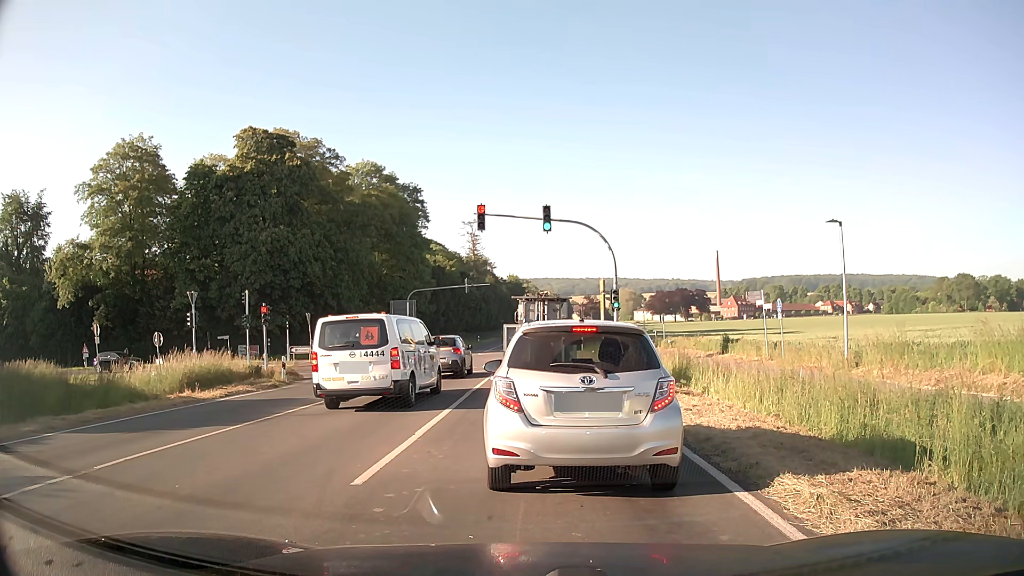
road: secondary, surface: asphalt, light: Day
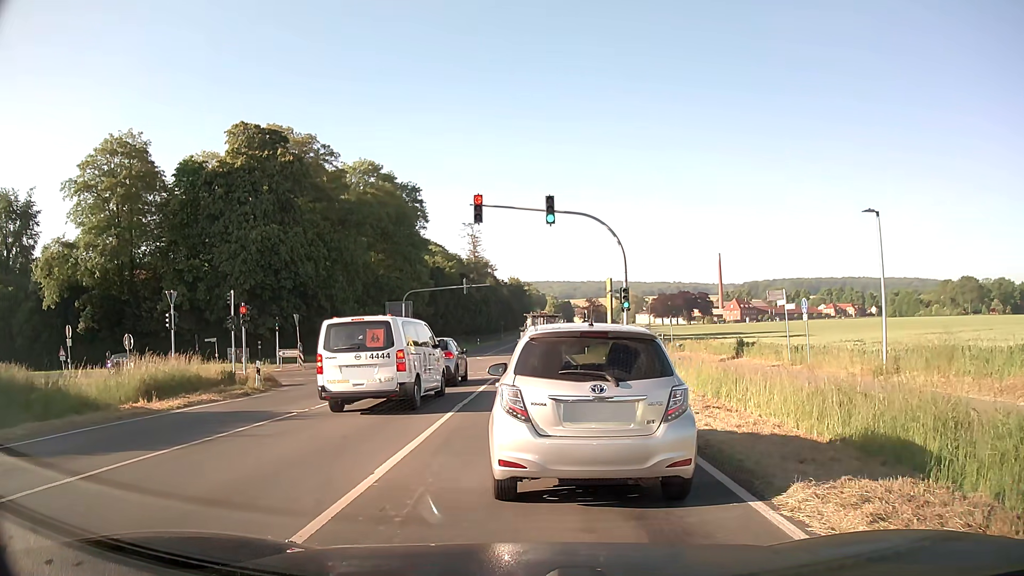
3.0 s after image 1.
(0.0, +2.9) m; -1°
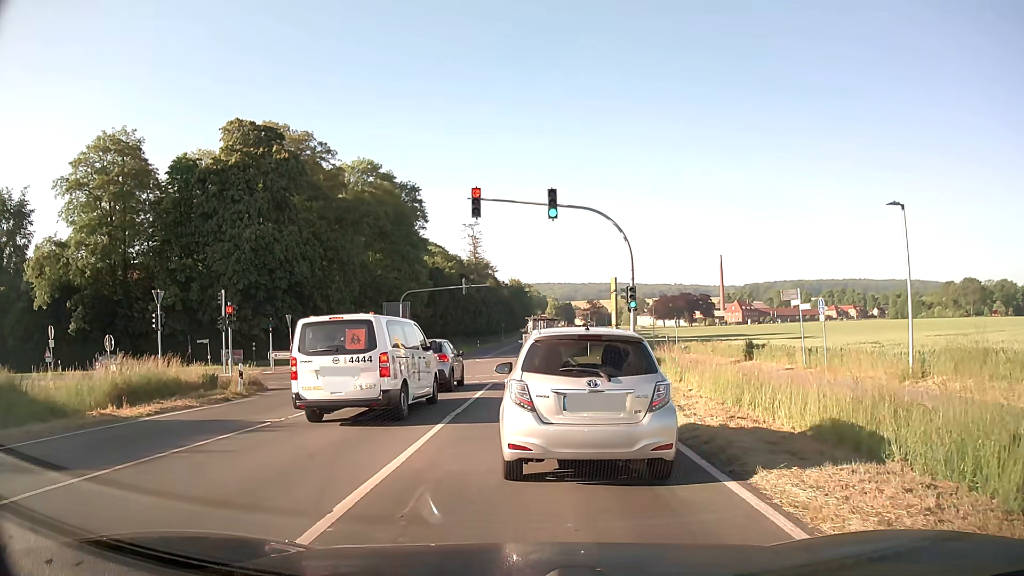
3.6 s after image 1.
(0.0, +1.7) m; 0°
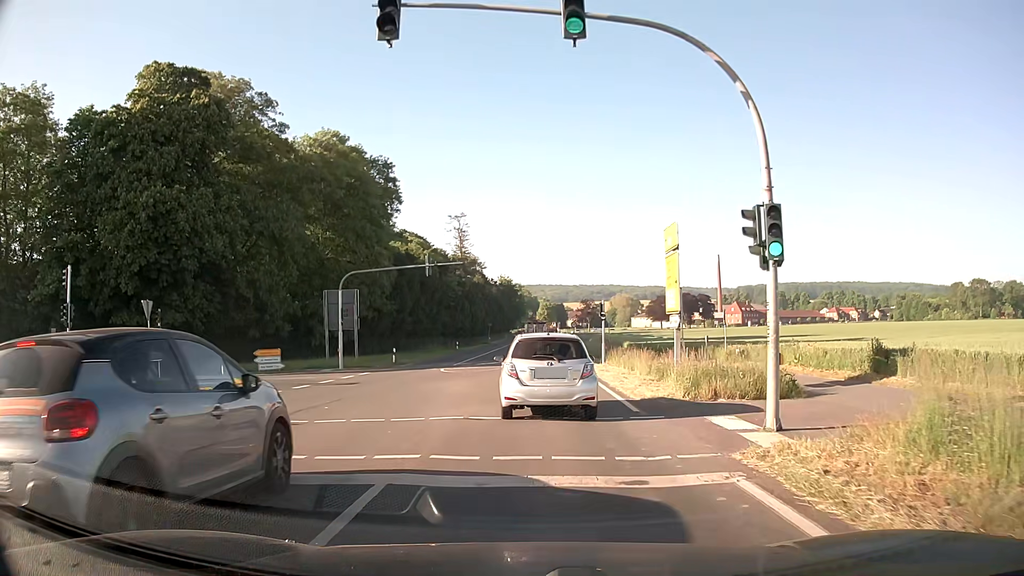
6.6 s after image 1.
(+0.1, +16.3) m; +1°
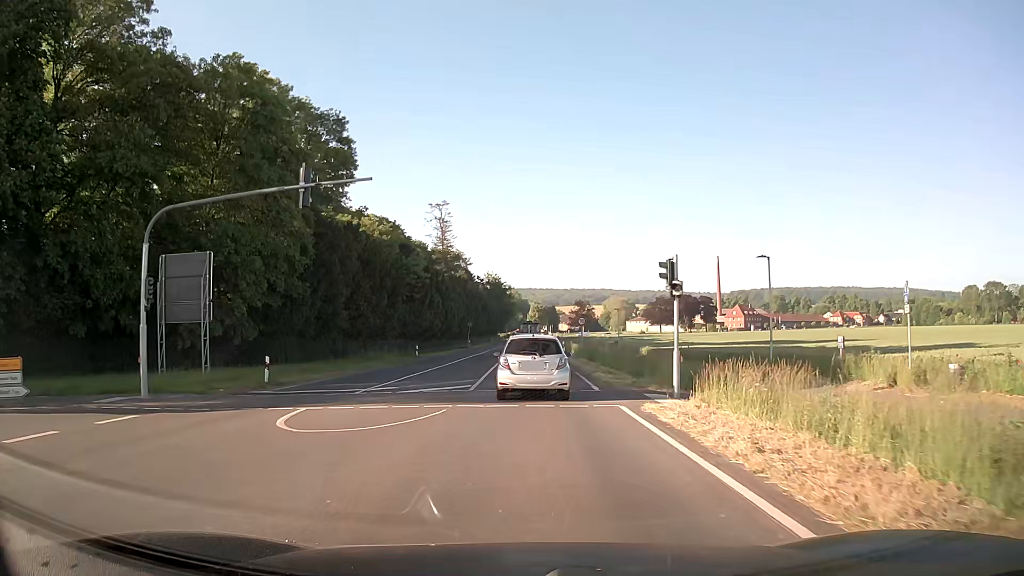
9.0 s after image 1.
(+0.2, +21.0) m; 0°
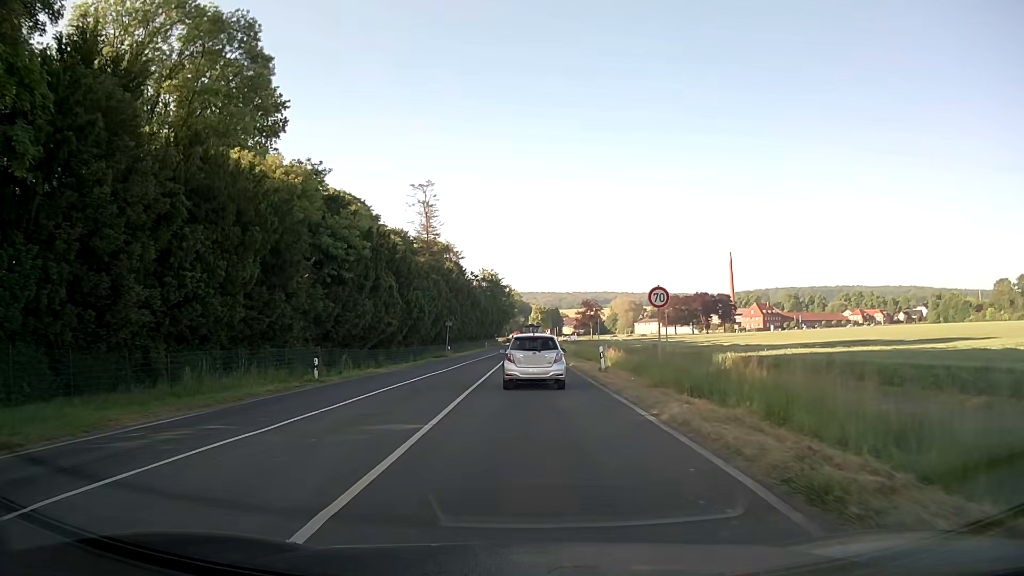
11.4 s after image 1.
(+0.4, +26.4) m; +1°
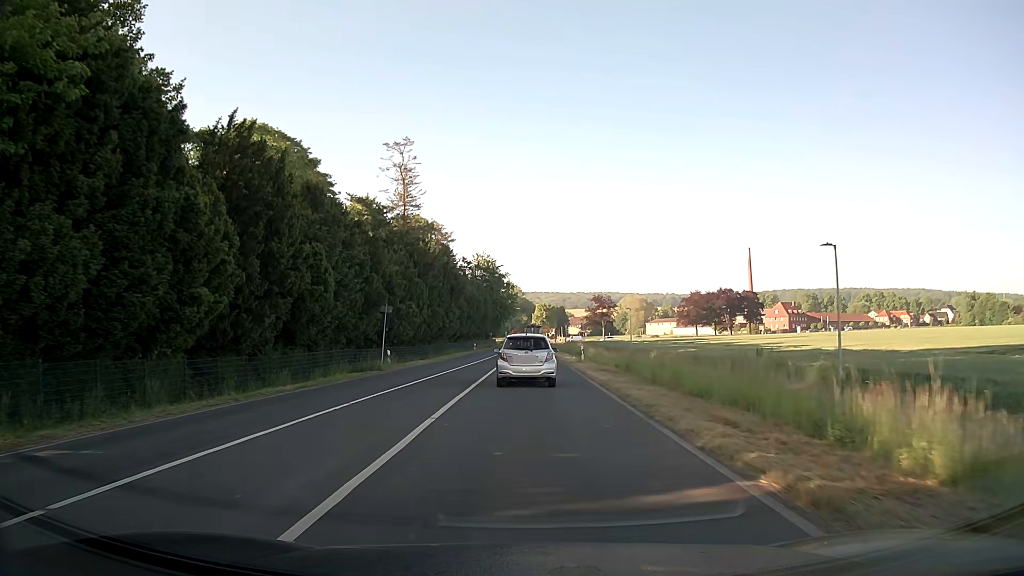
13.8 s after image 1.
(0.0, +29.8) m; 0°
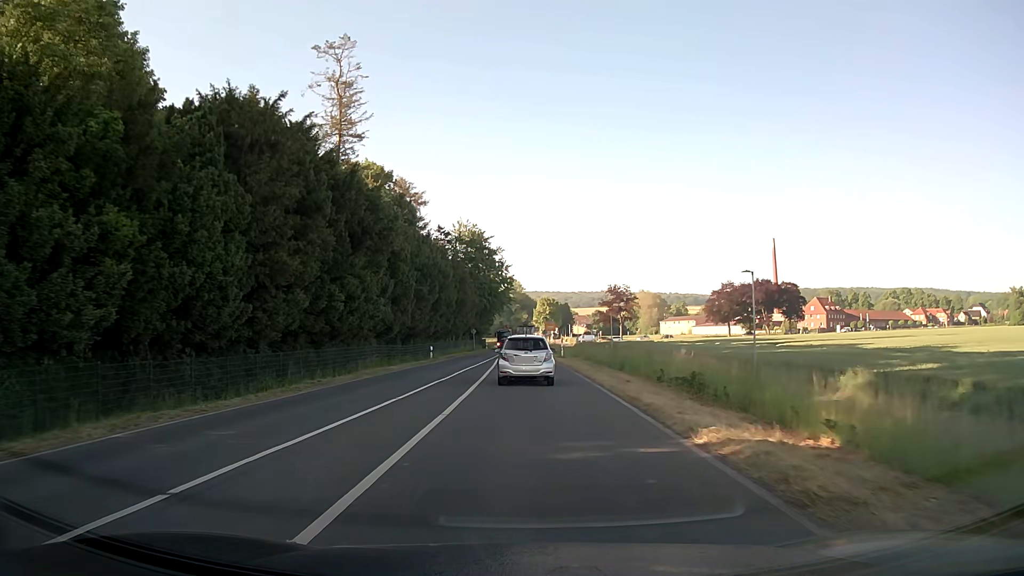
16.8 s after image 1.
(+0.1, +39.4) m; 0°
